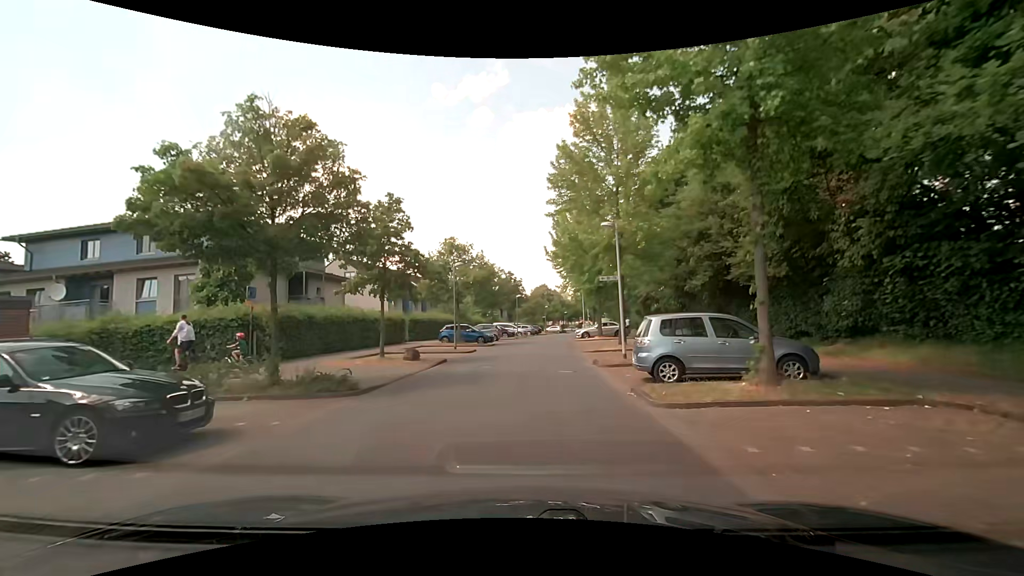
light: Day
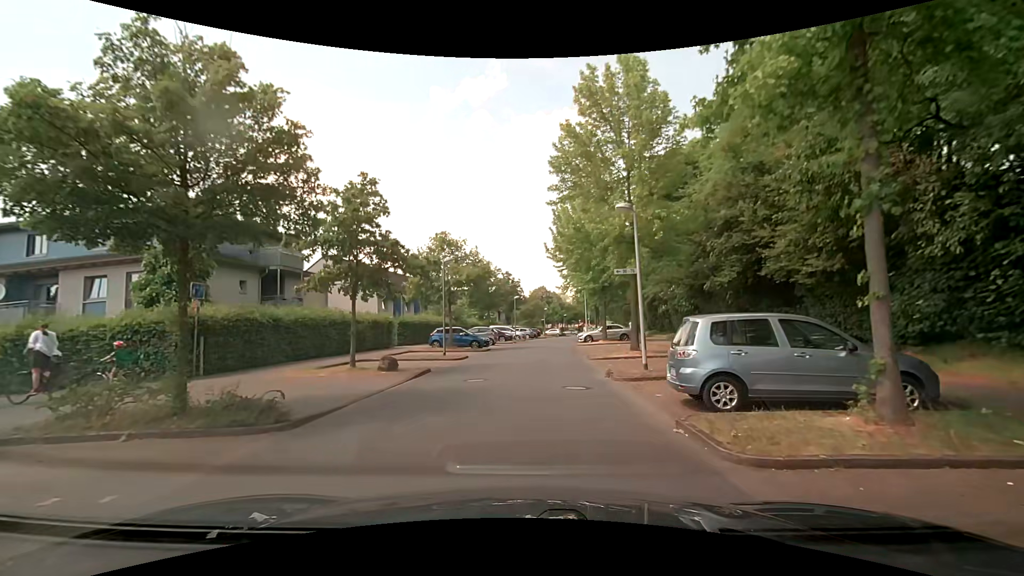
(0.0, +3.1) m; +1°
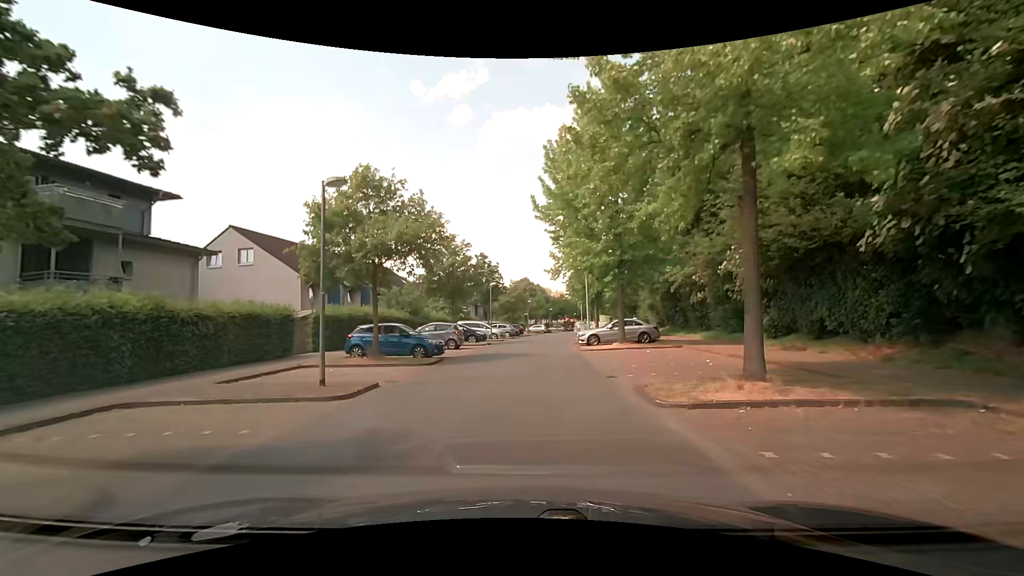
(+0.1, +12.5) m; +2°
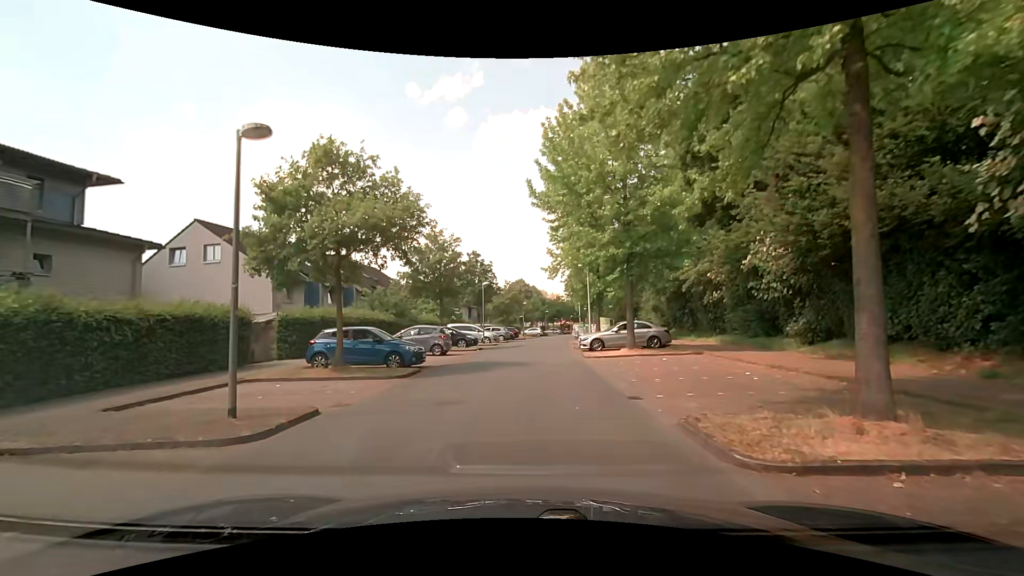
(0.0, +3.2) m; 0°
